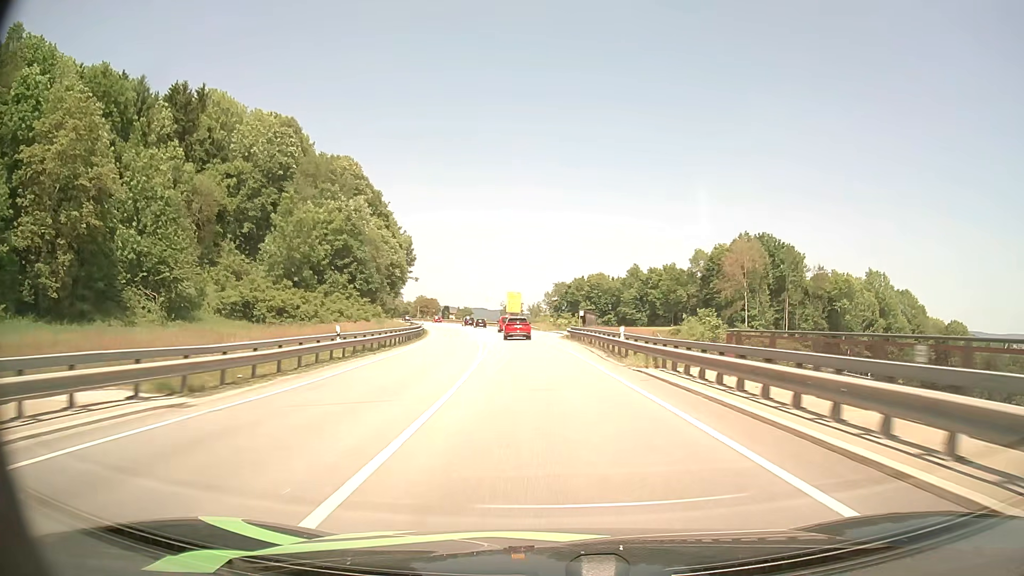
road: primary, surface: asphalt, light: Day
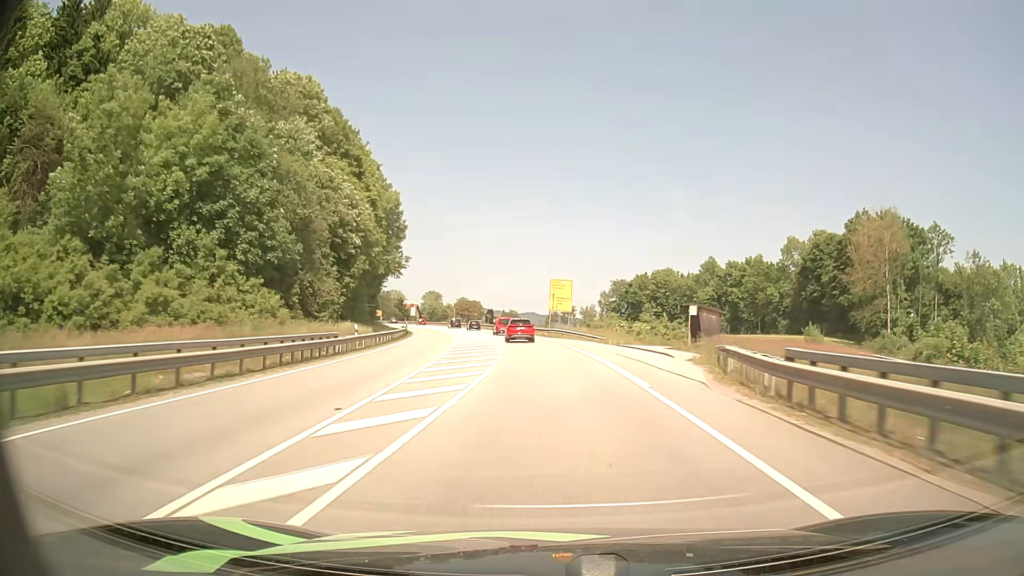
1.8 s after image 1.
(-1.5, +41.2) m; -4°
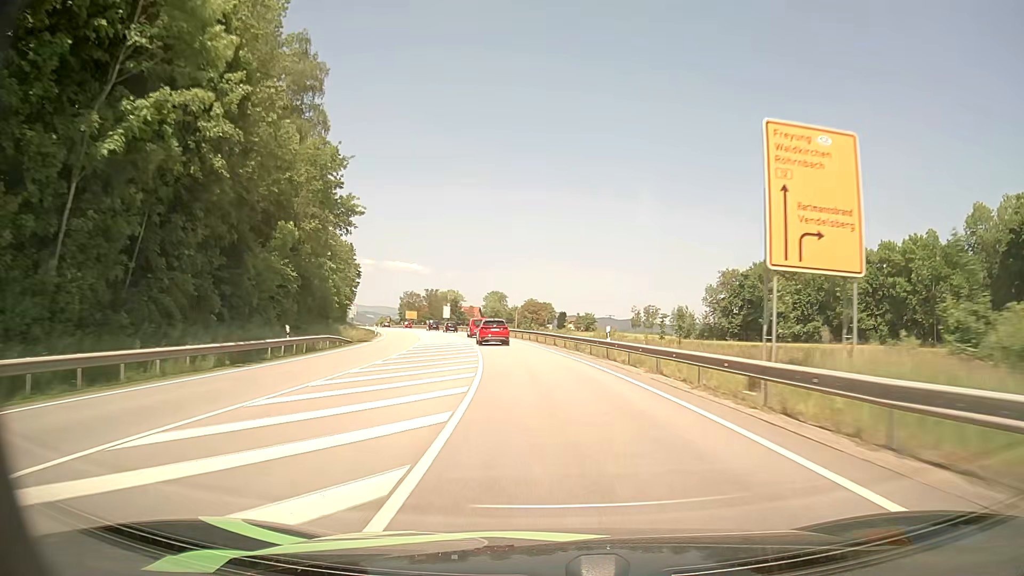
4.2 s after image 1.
(-2.8, +54.3) m; -6°
(0, +10) (-1, +20) (-2, +30) (-3, +40) (-4, +50) (-6, +60) (-8, +69) (-10, +79) (-13, +89) (-16, +98) m
